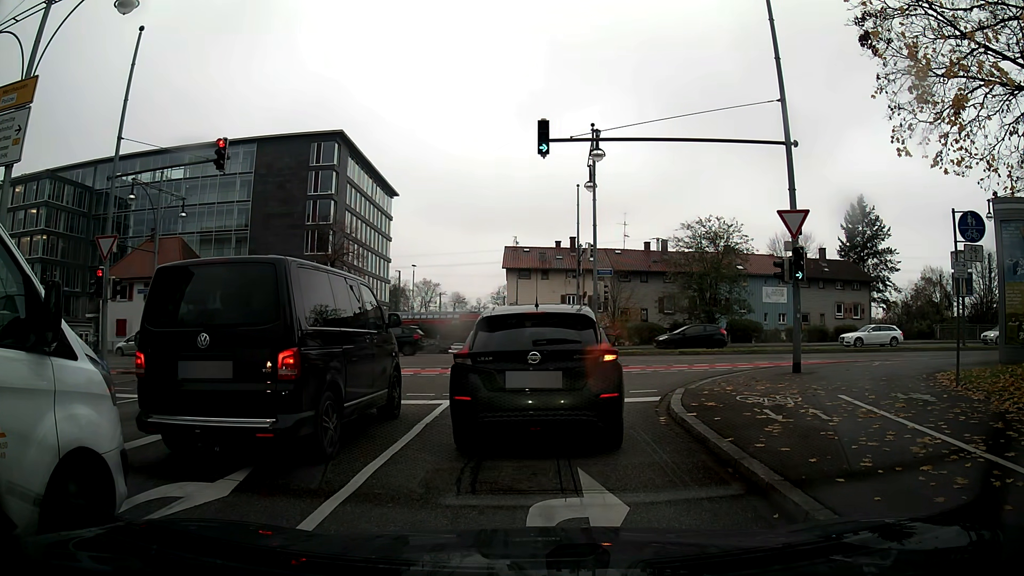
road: trunk_link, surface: asphalt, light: Day
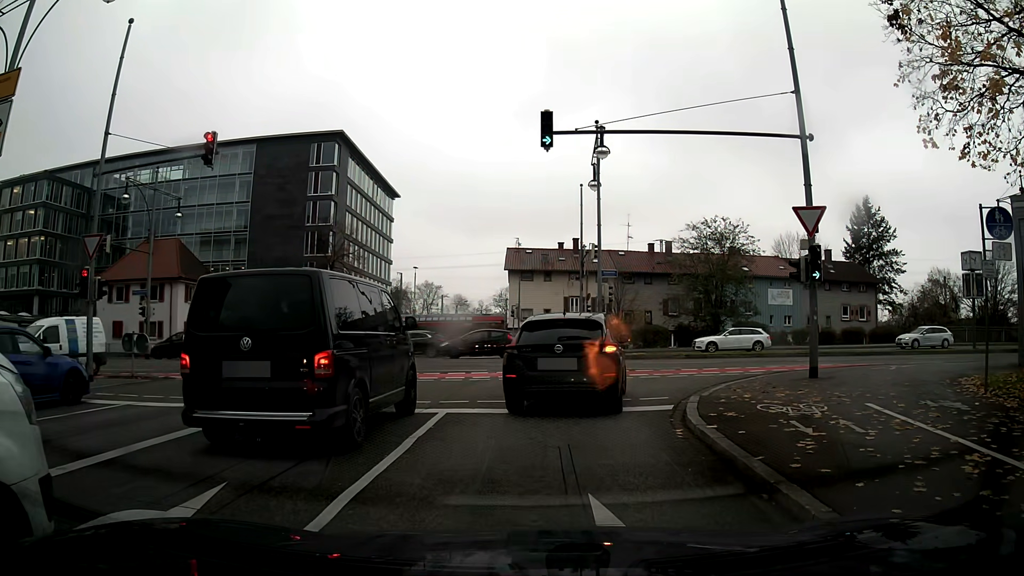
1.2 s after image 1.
(0.0, +1.0) m; 0°
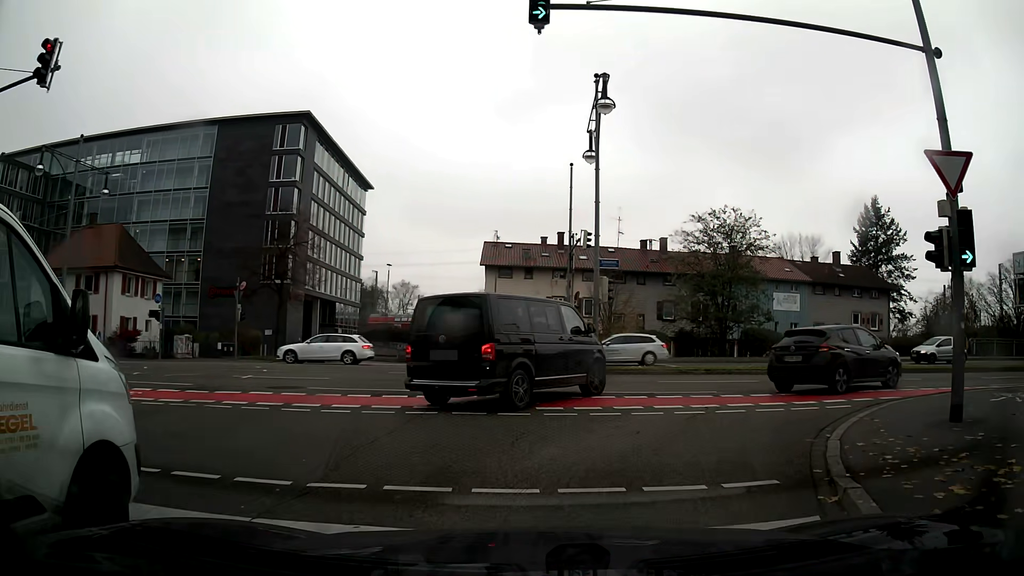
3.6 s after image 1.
(+0.1, +6.7) m; +3°
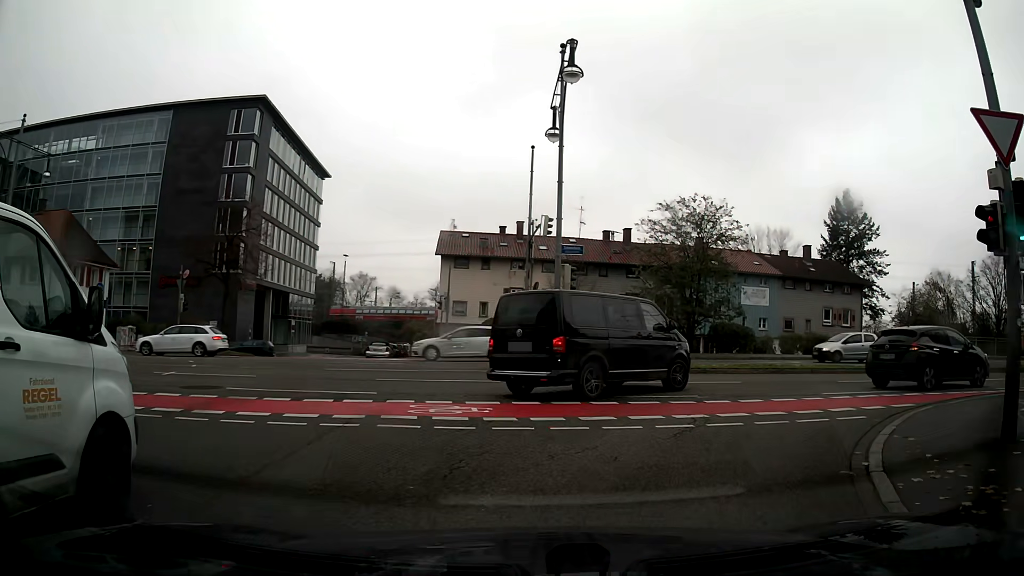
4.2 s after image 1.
(+0.1, +2.3) m; +5°
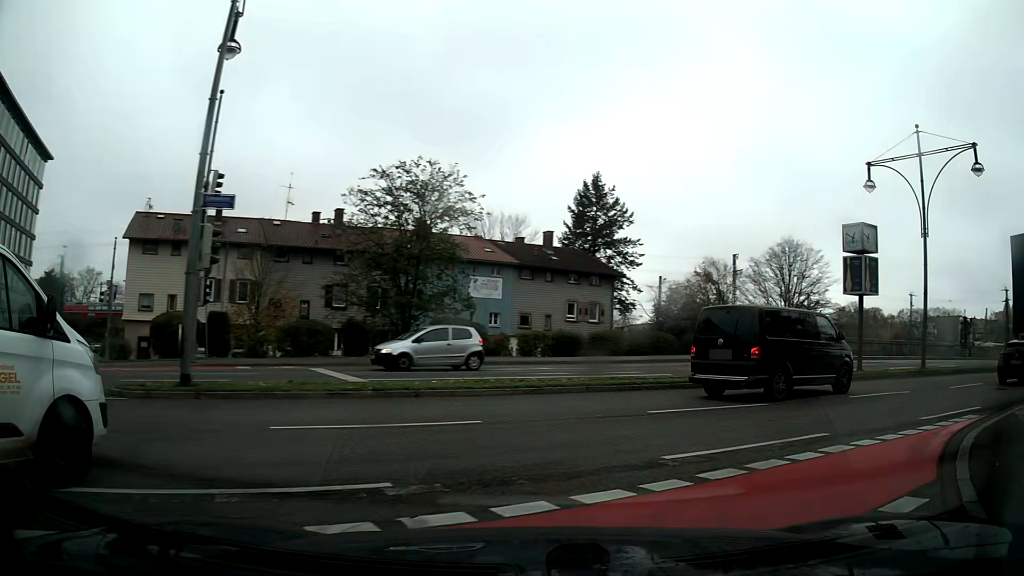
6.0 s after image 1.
(+1.7, +7.7) m; +27°
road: primary_link
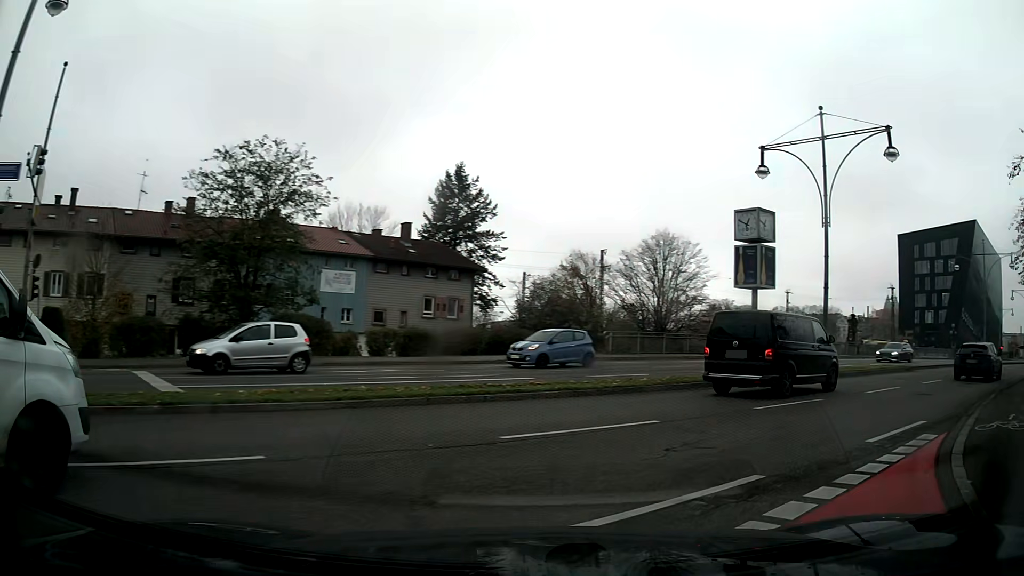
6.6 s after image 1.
(+0.3, +2.9) m; +12°
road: primary
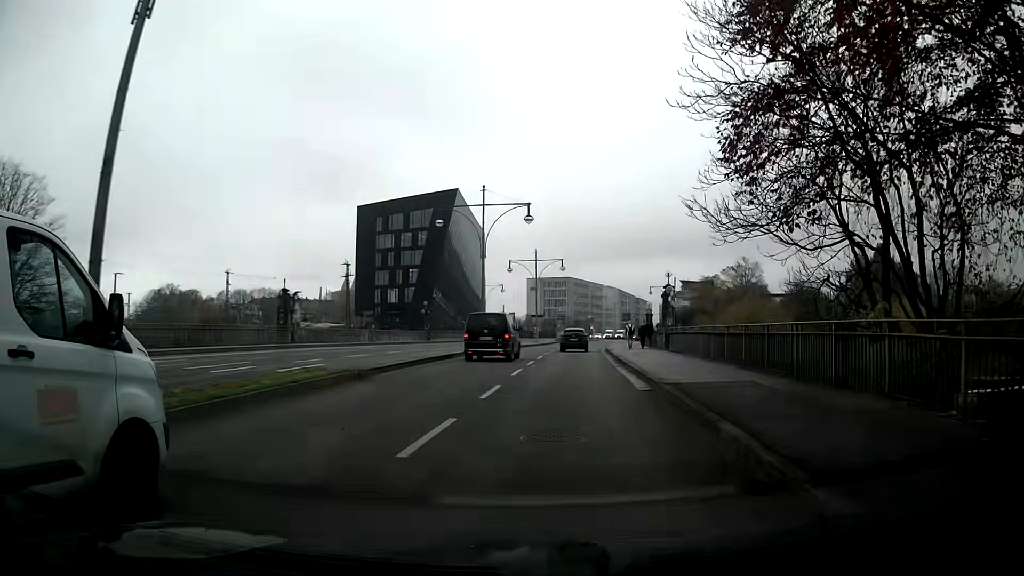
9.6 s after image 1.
(+7.9, +15.6) m; +42°
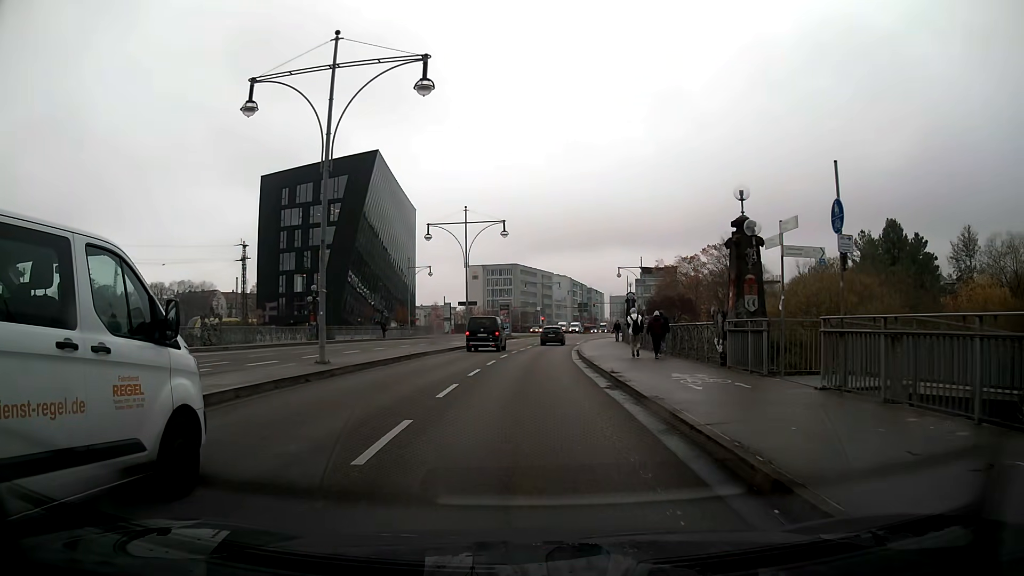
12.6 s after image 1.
(+1.0, +24.6) m; +3°
